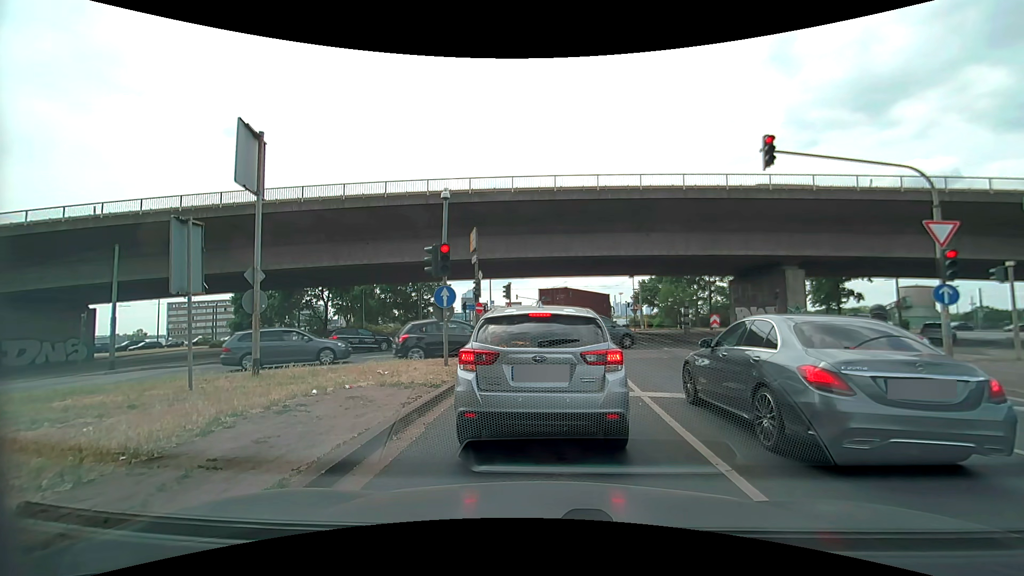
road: primary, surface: asphalt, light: Day
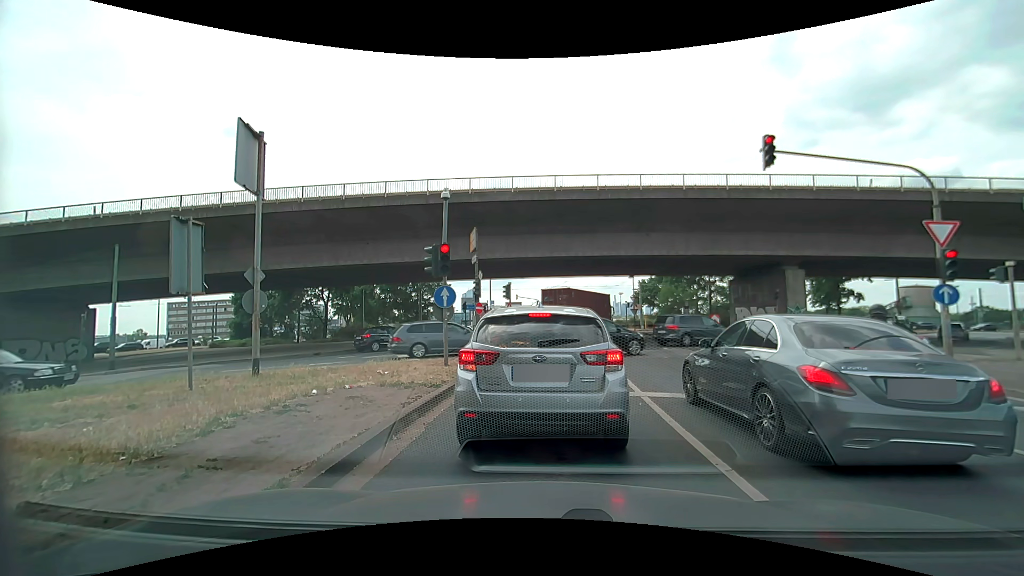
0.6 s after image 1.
(0.0, 0.0) m; 0°
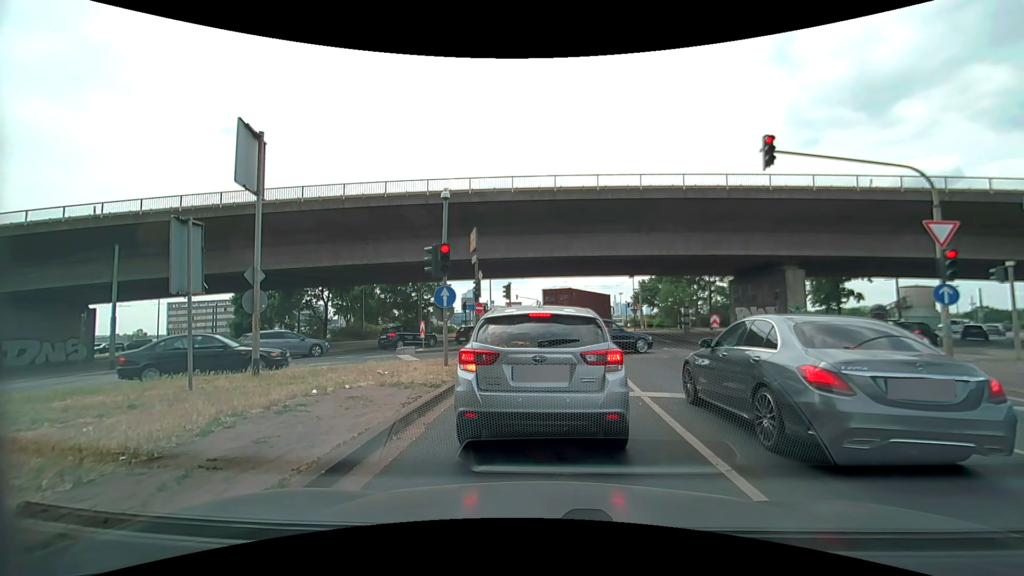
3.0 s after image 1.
(0.0, 0.0) m; 0°
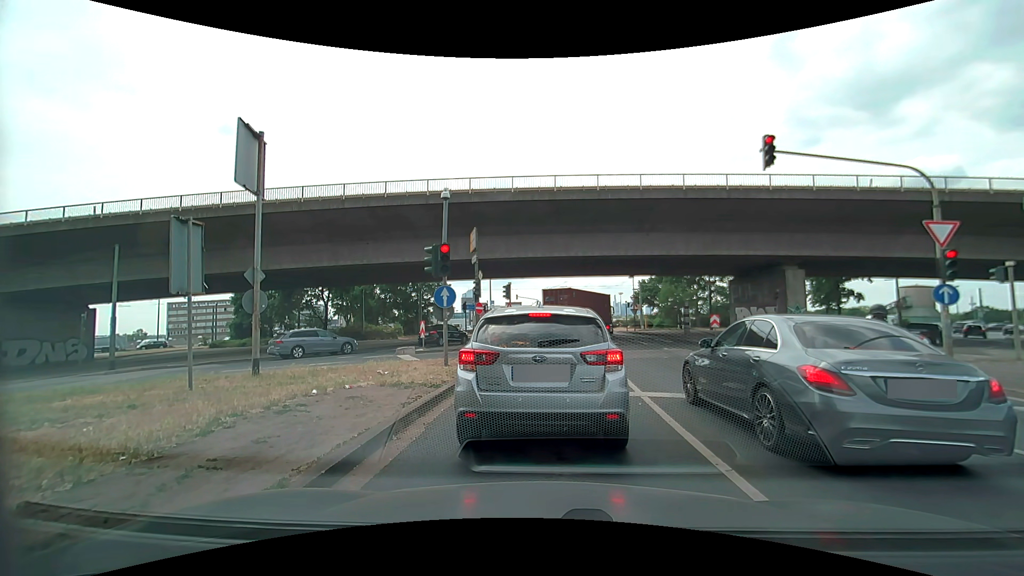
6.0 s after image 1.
(0.0, 0.0) m; 0°
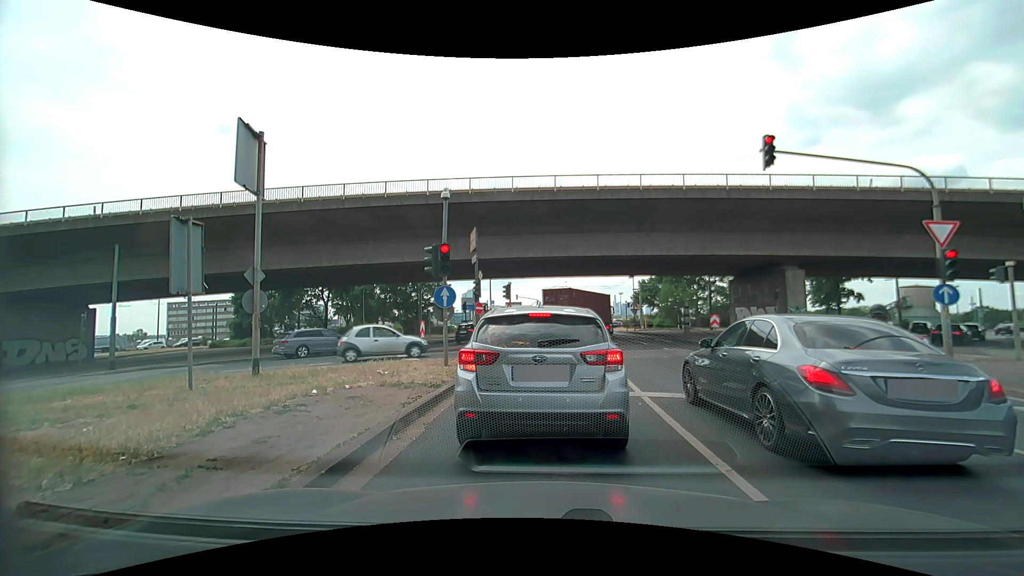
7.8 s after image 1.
(0.0, 0.0) m; 0°
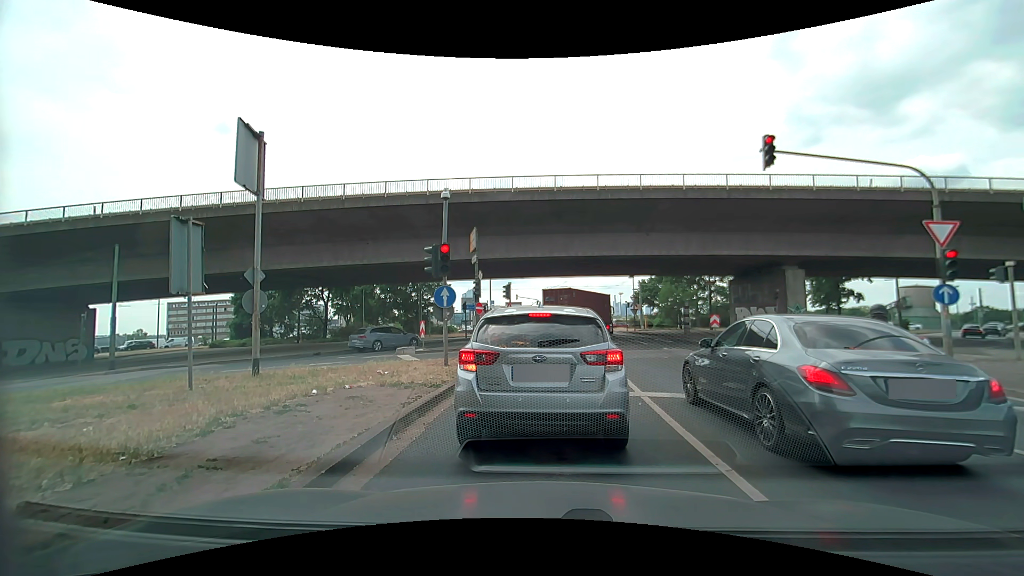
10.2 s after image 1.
(0.0, 0.0) m; 0°
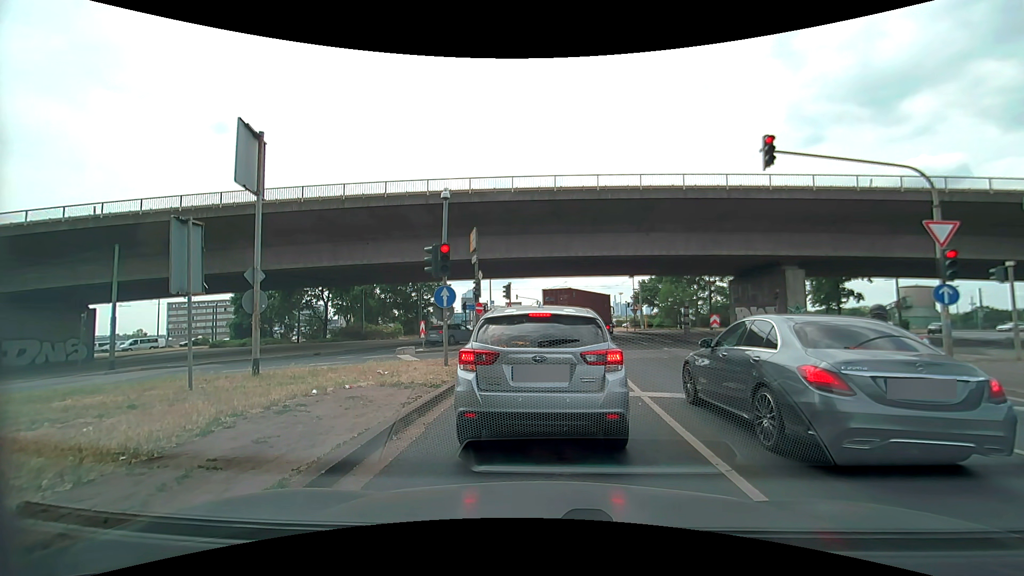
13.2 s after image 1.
(0.0, 0.0) m; 0°
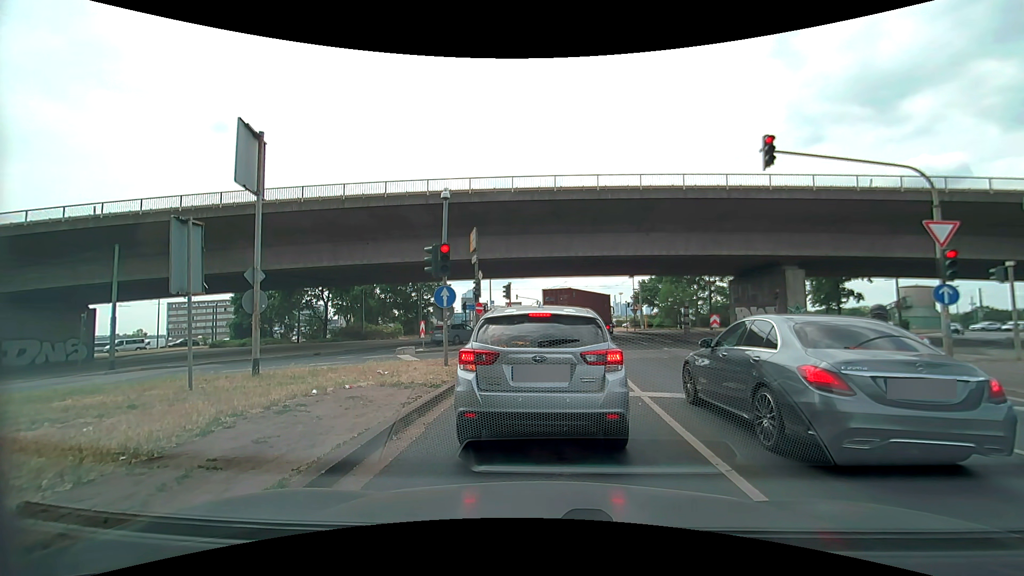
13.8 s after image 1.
(0.0, 0.0) m; 0°
